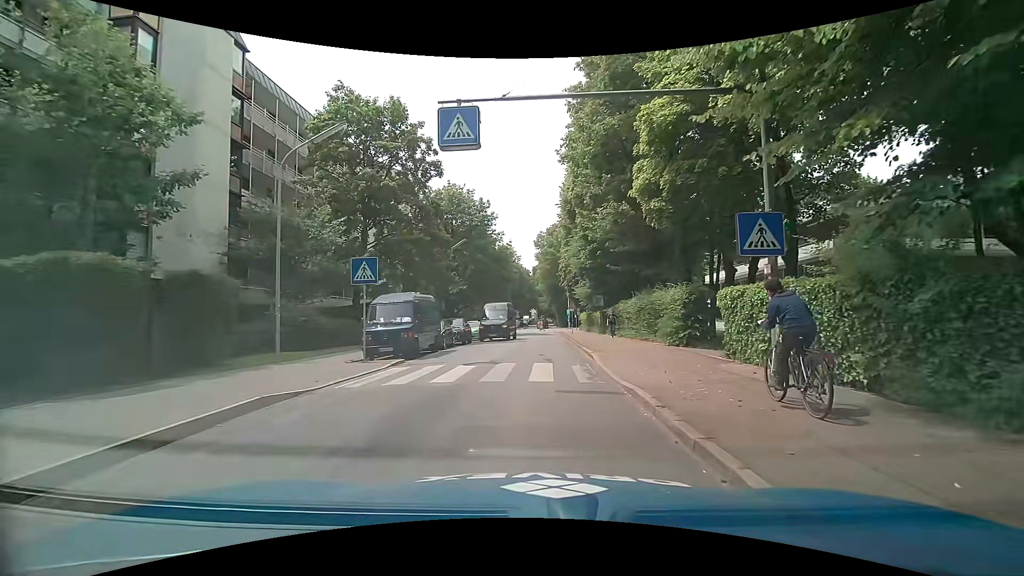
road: tertiary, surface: asphalt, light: Day
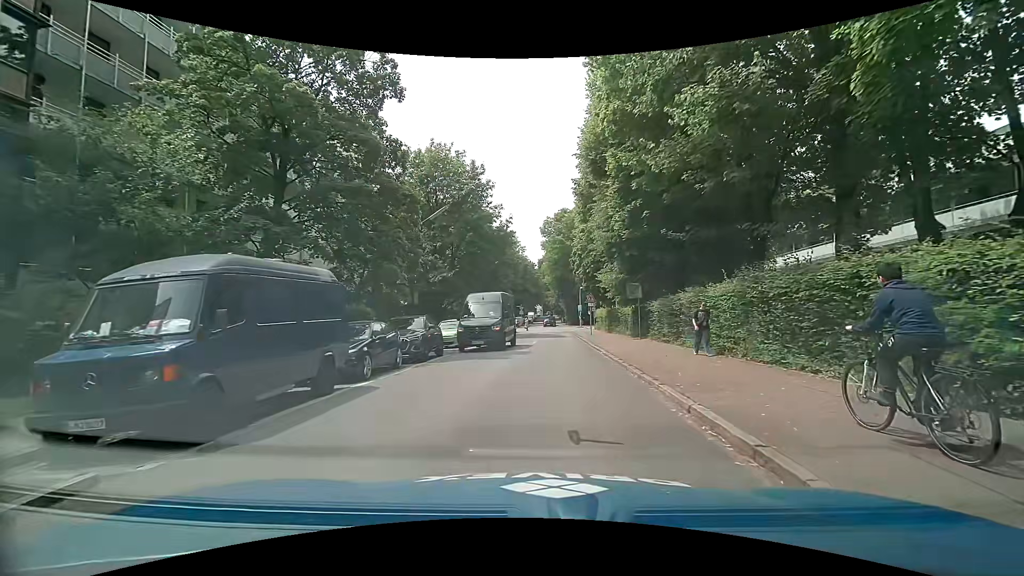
(-0.1, +11.9) m; +1°
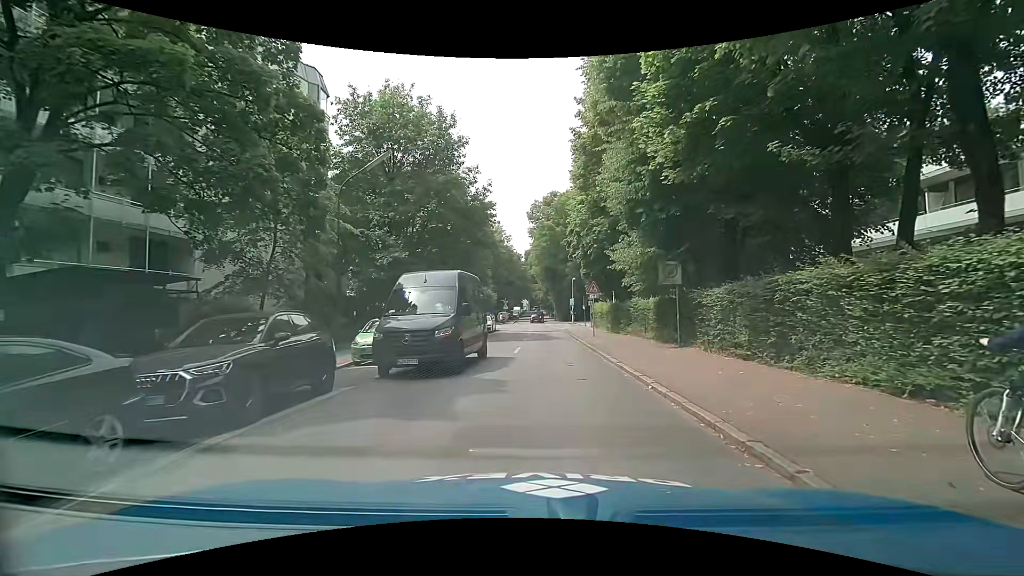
(0.0, +9.7) m; +2°
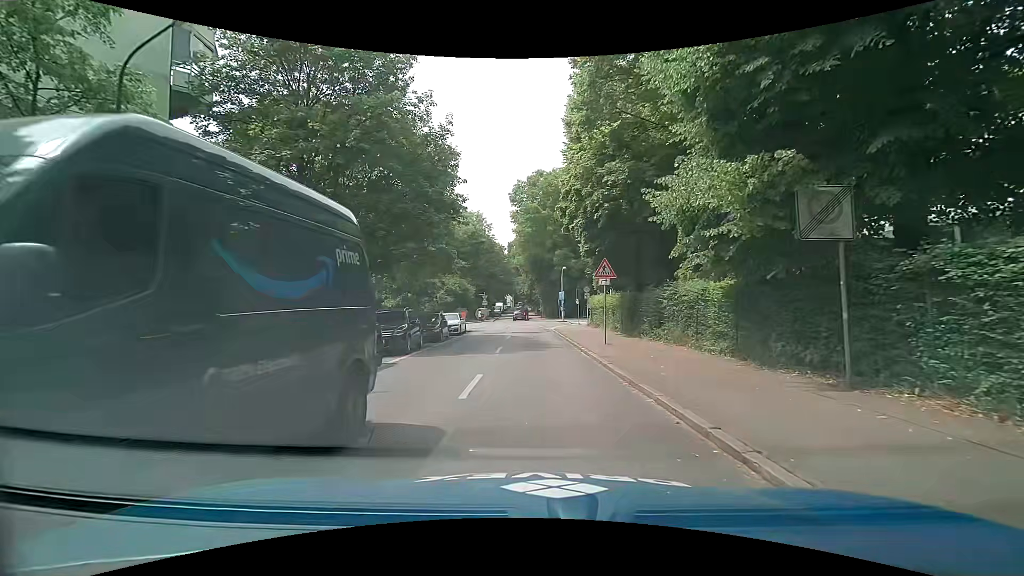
(0.0, +10.5) m; 0°
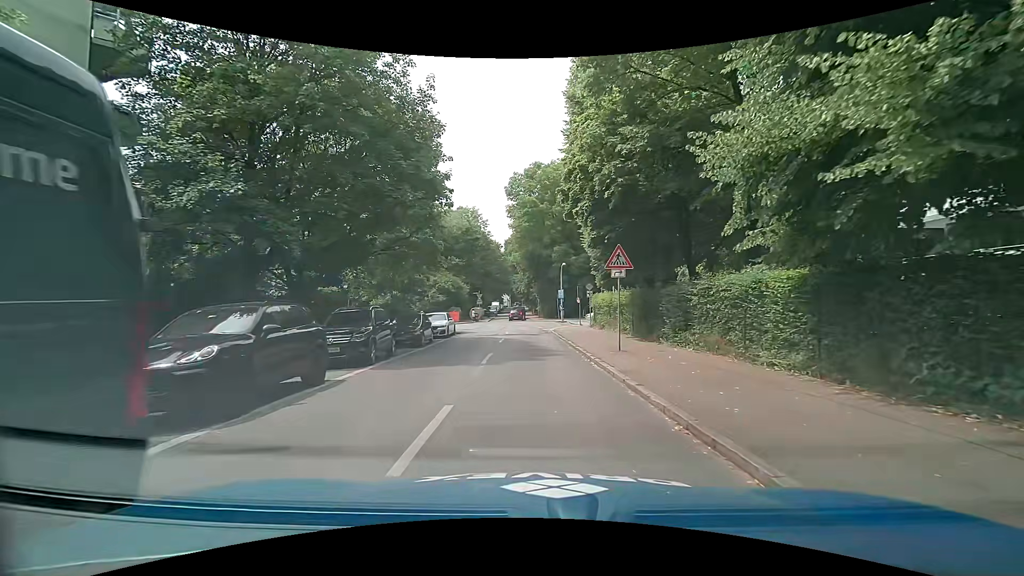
(0.0, +3.7) m; 0°
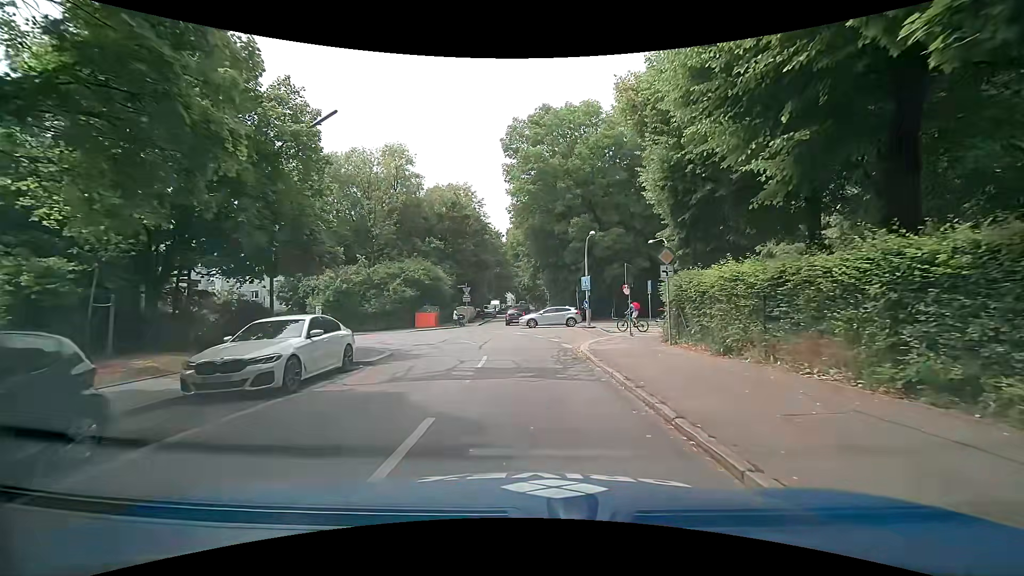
(-0.1, +19.0) m; +1°
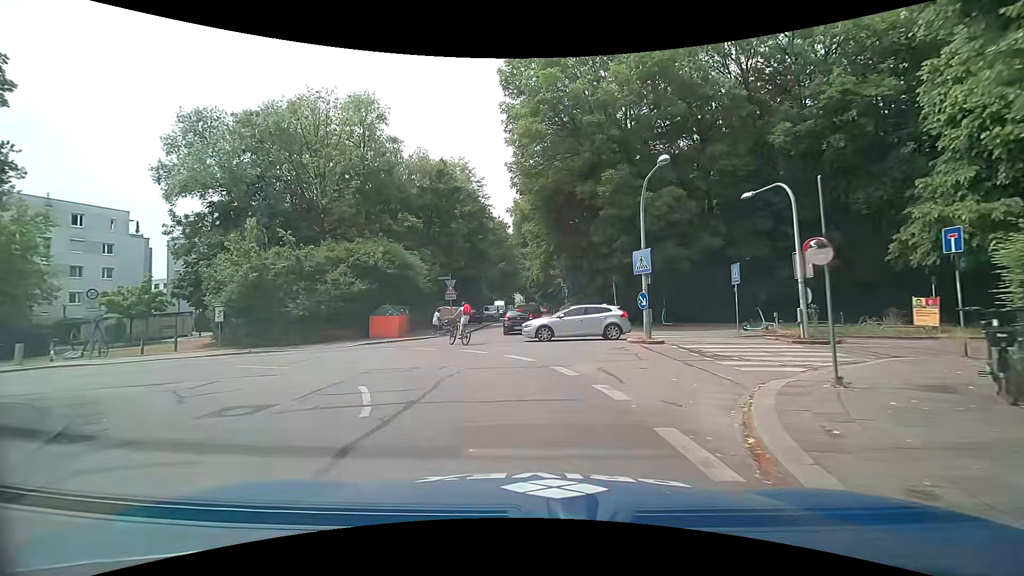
(-0.3, +14.5) m; -2°
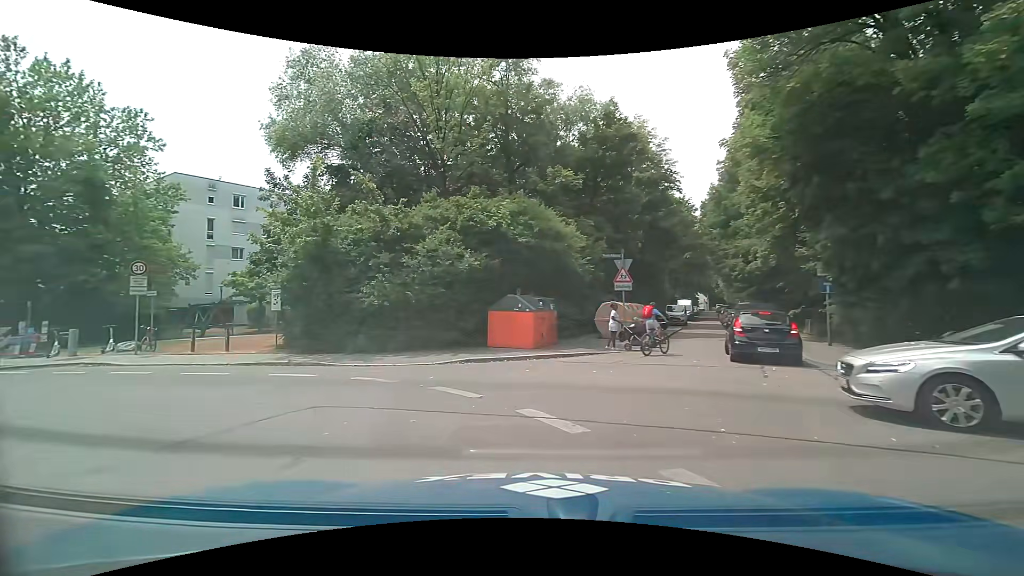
(-1.6, +12.4) m; -19°
(-3, +9) (-12, +14) (-22, +16) (-31, +19) (-41, +22) (-51, +25) (-60, +27) (-70, +30) (-79, +33) (-89, +35) m
